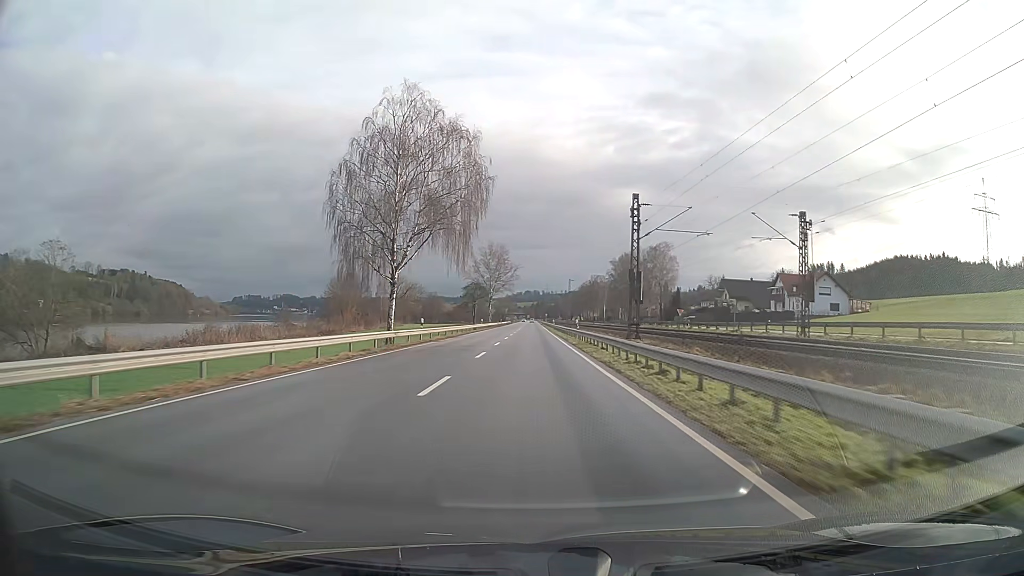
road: primary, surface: asphalt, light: Day
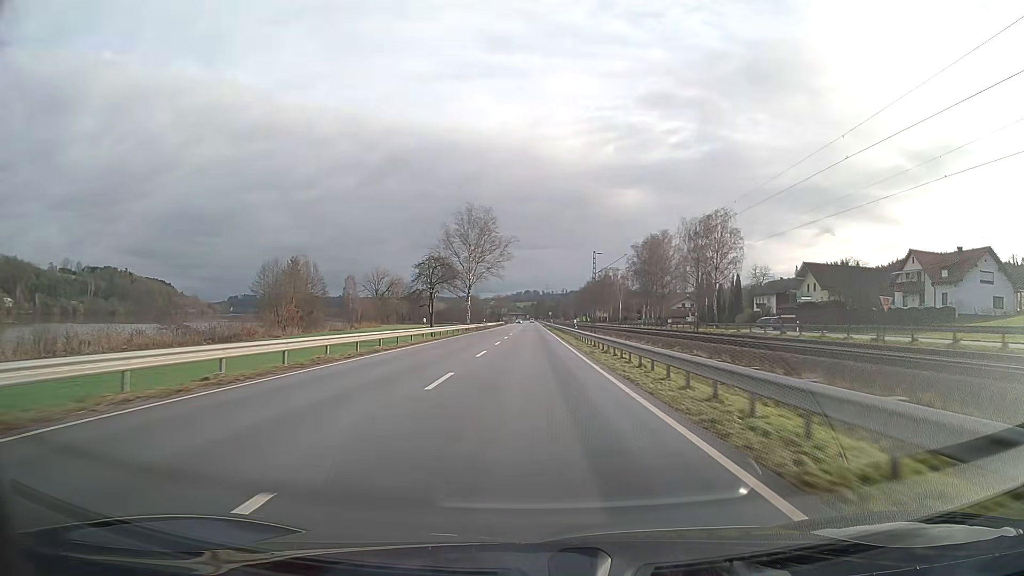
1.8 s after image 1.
(0.0, +47.4) m; 0°
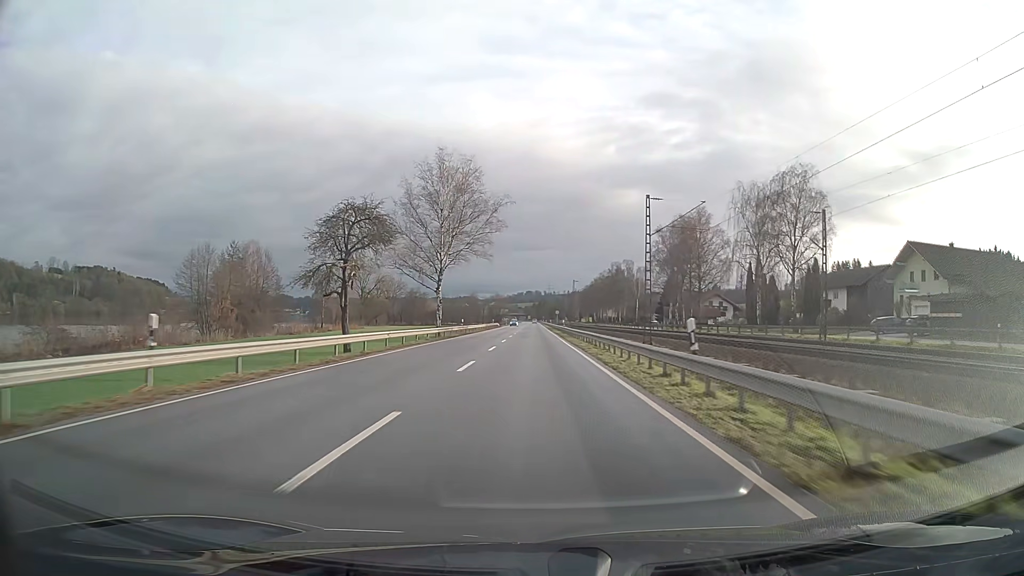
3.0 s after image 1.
(0.0, +31.6) m; 0°
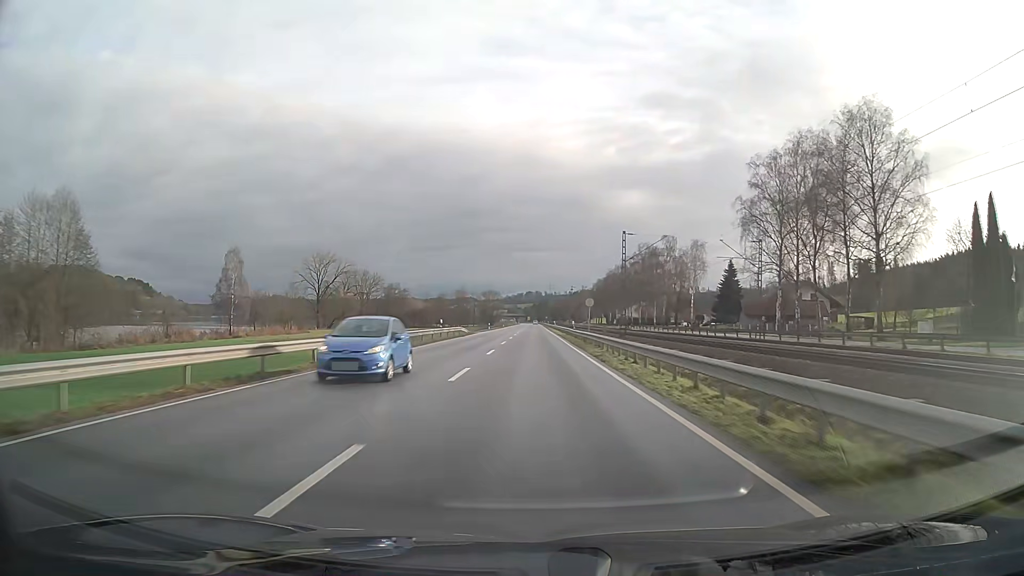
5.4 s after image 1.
(0.0, +63.2) m; 0°
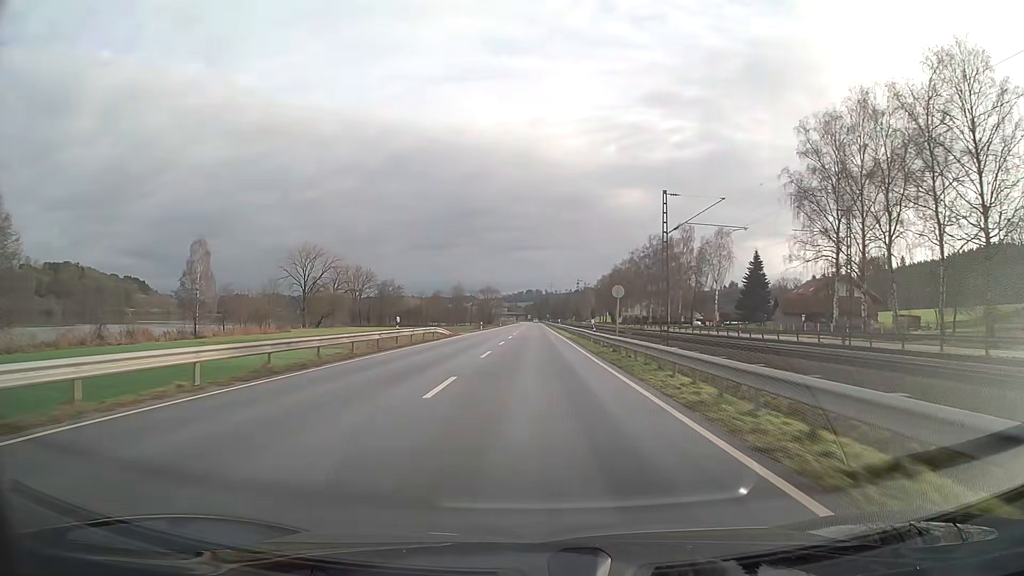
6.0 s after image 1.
(0.0, +15.8) m; 0°
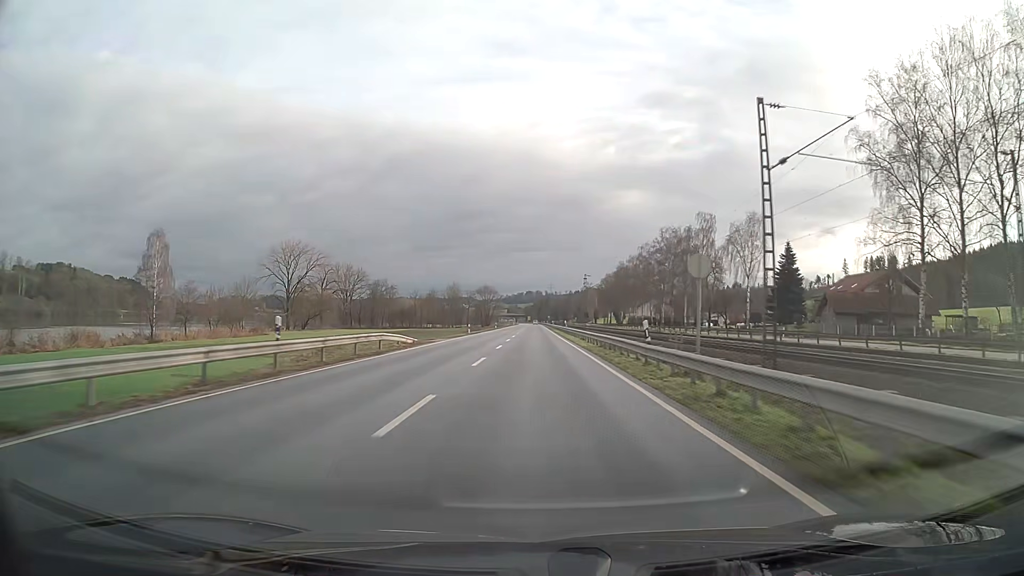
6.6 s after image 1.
(0.0, +15.8) m; 0°
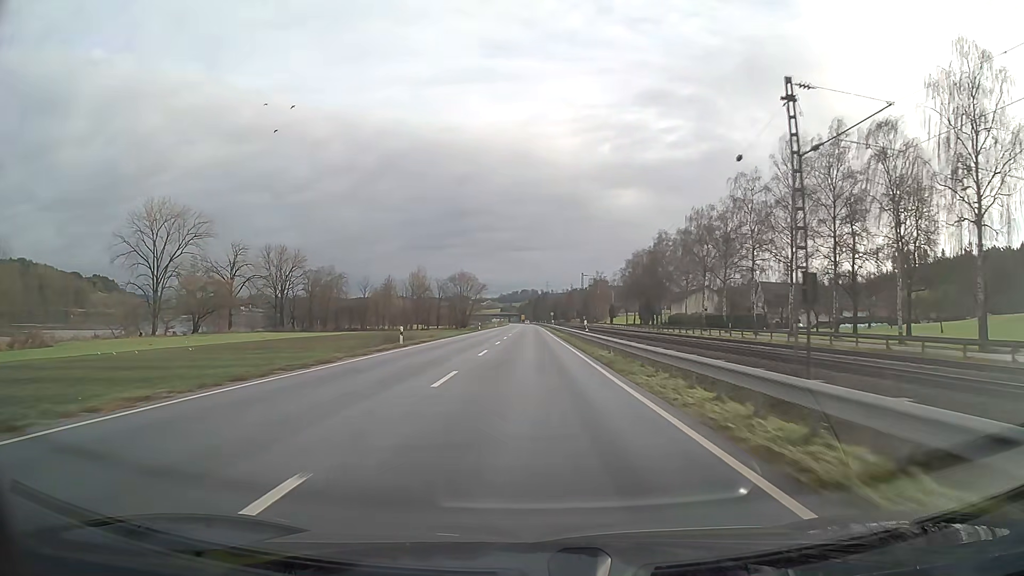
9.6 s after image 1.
(+0.3, +78.9) m; 0°
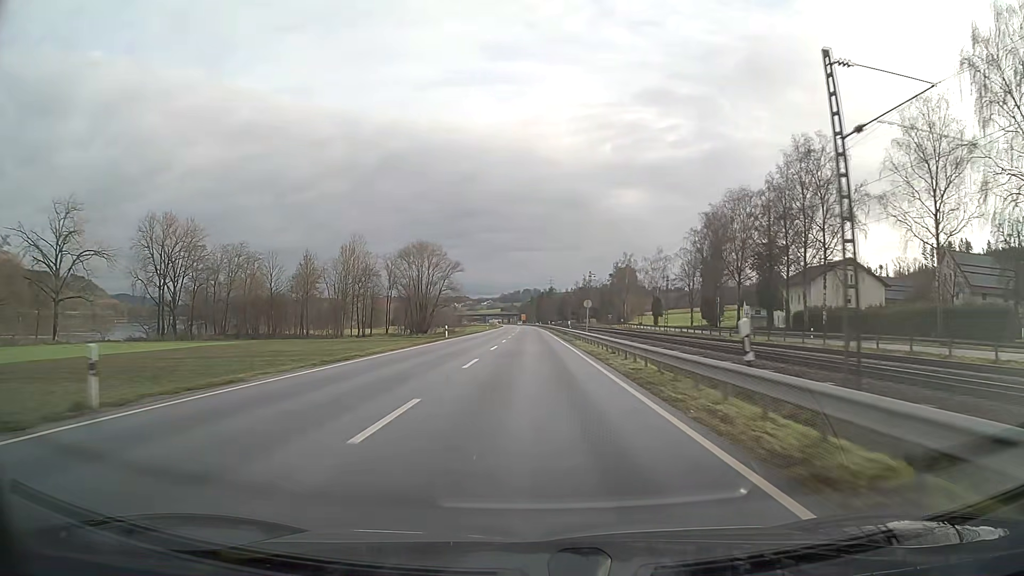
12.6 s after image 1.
(-0.2, +78.9) m; 0°
(0, +10) (0, +20) (0, +30) (0, +40) (0, +50) (0, +60) (0, +70) (0, +80) (0, +90) (0, +100) m
